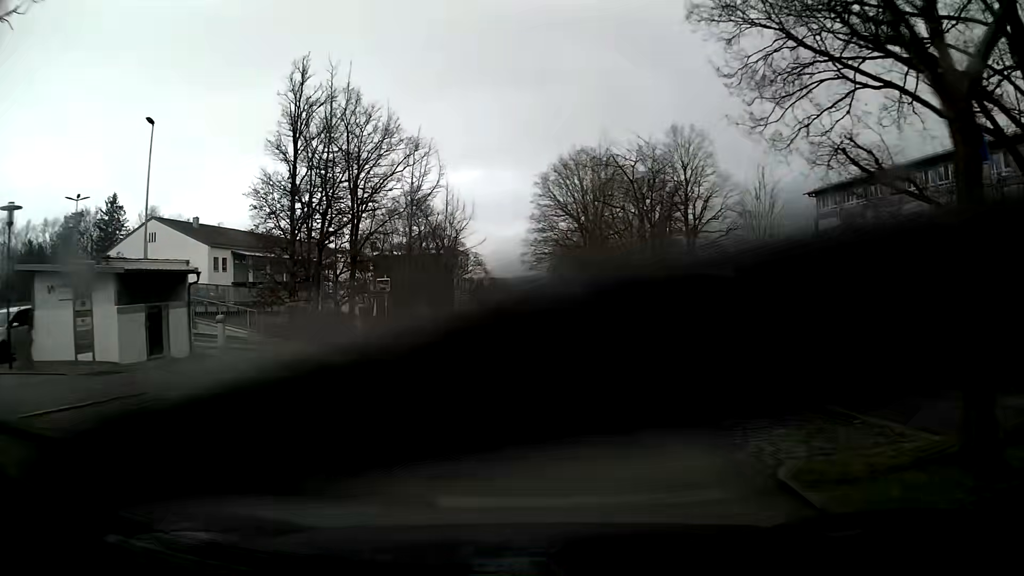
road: residential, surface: asphalt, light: Day
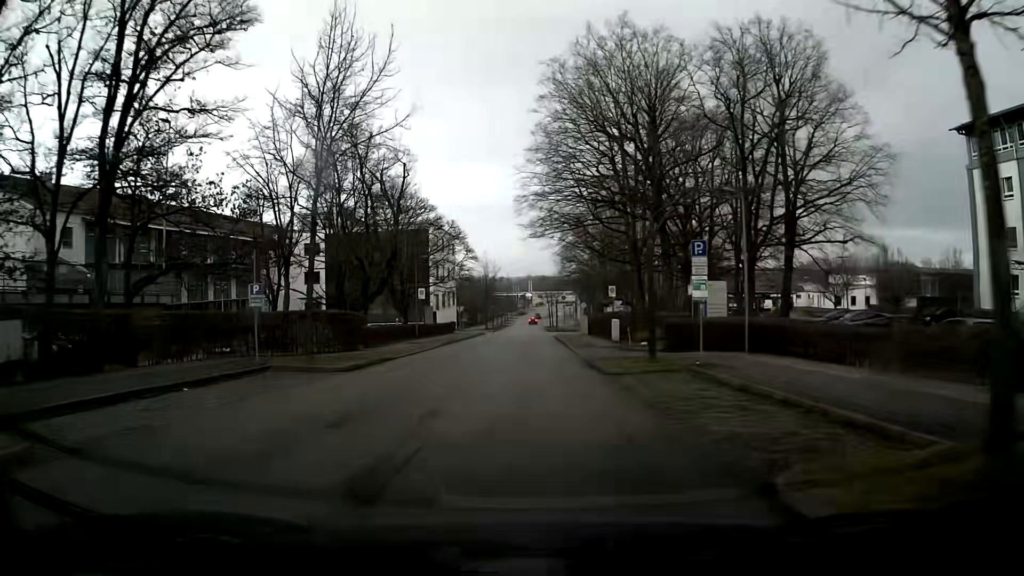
(0.0, +28.7) m; 0°
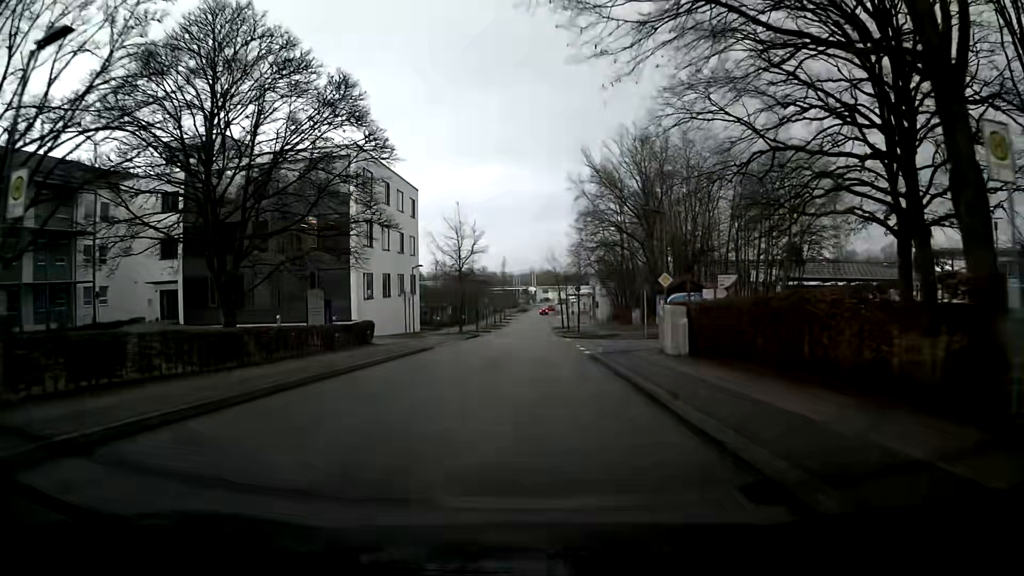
(-0.2, +35.5) m; 0°
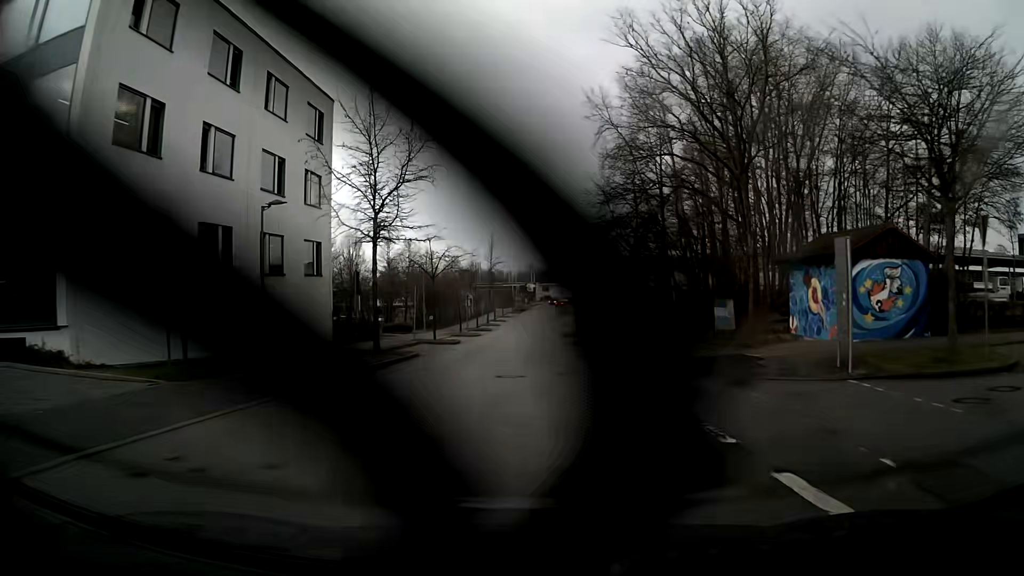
(0.0, +28.4) m; 0°
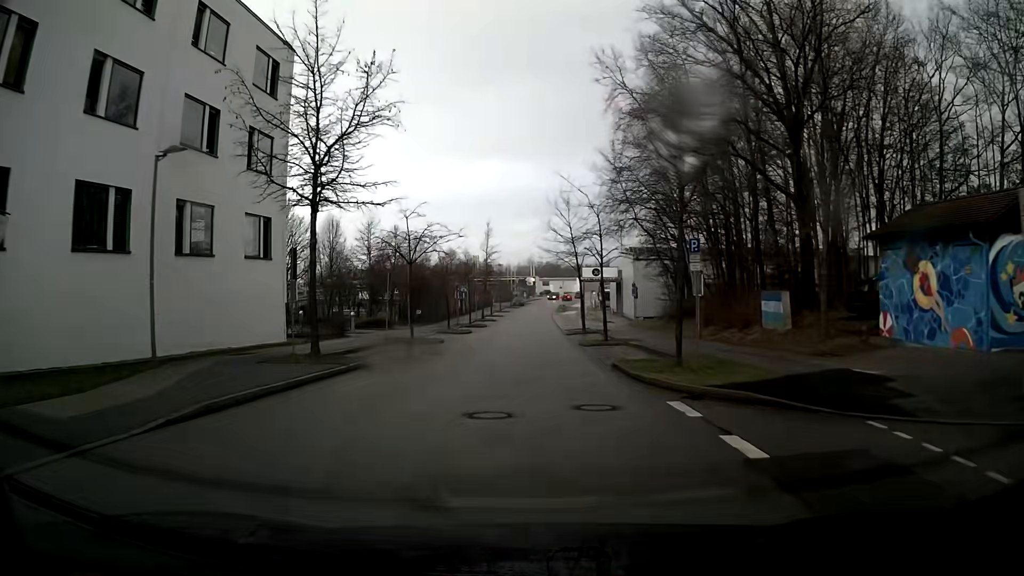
(0.0, +7.1) m; 0°
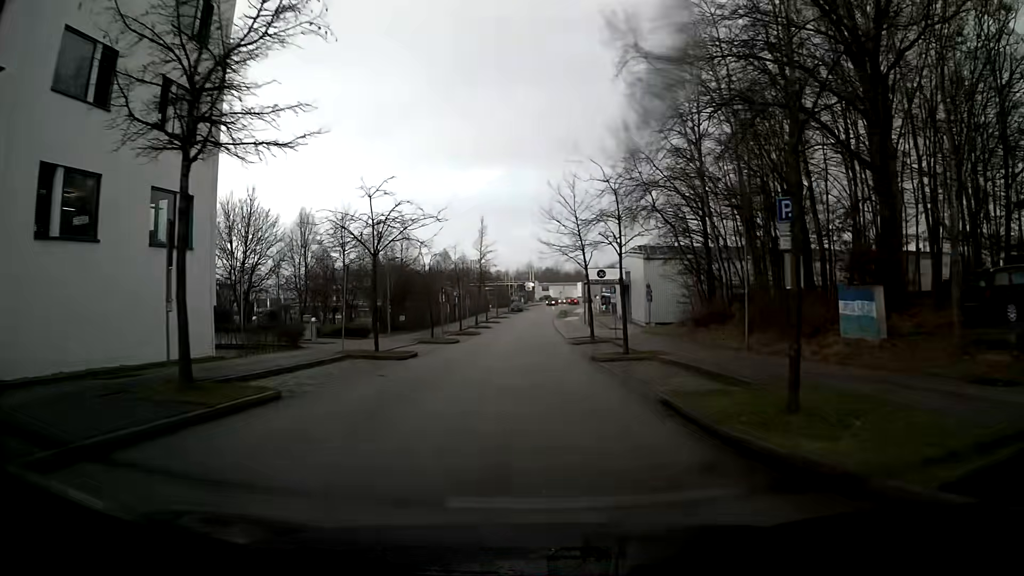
(0.0, +7.1) m; 0°
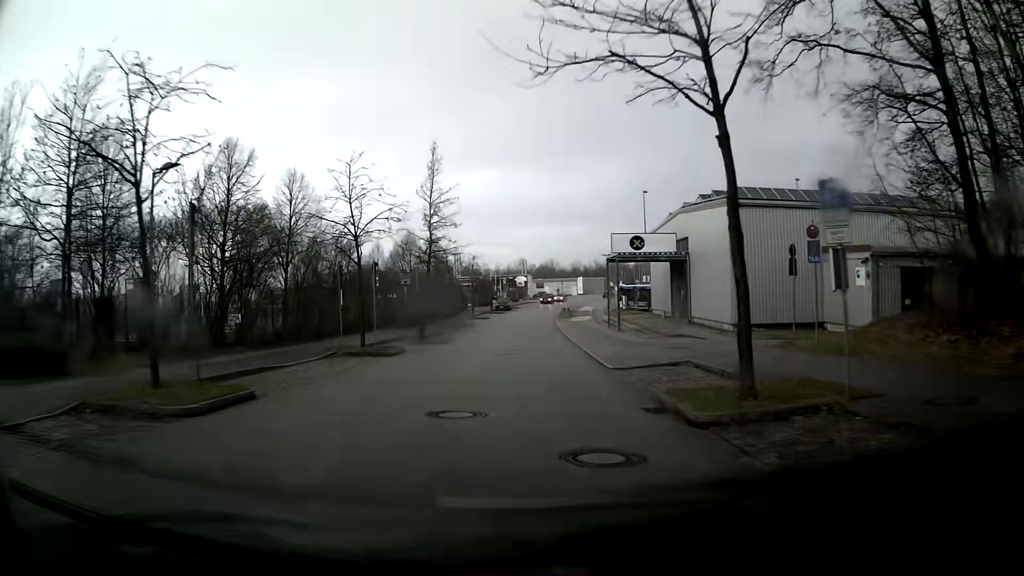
(+0.1, +28.8) m; 0°
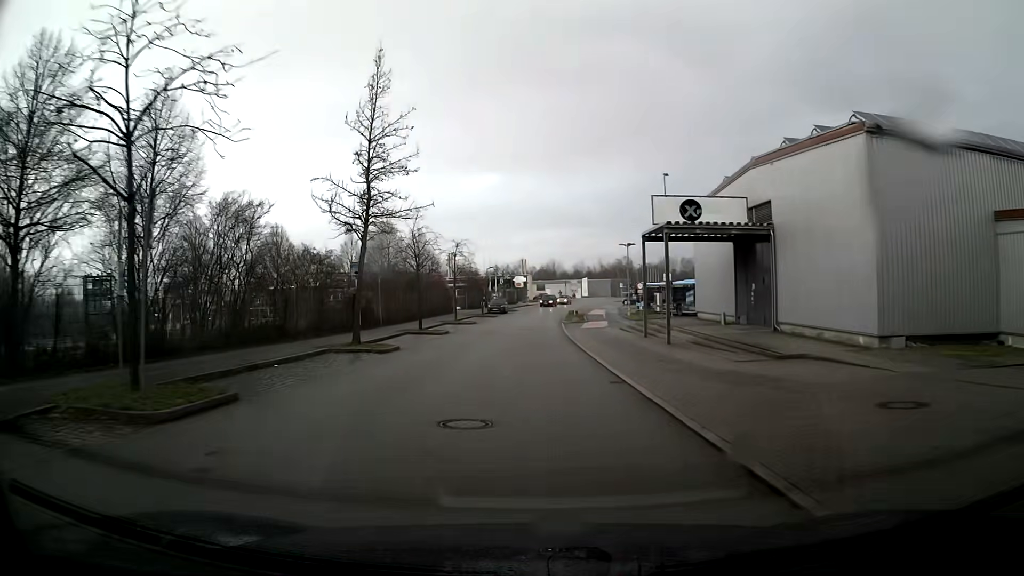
(0.0, +14.7) m; 0°
(0, +10) (0, +20) (0, +30) (0, +40) (0, +50) (+1, +60) (+2, +70) (+3, +80) (+5, +90) (+7, +100) m
